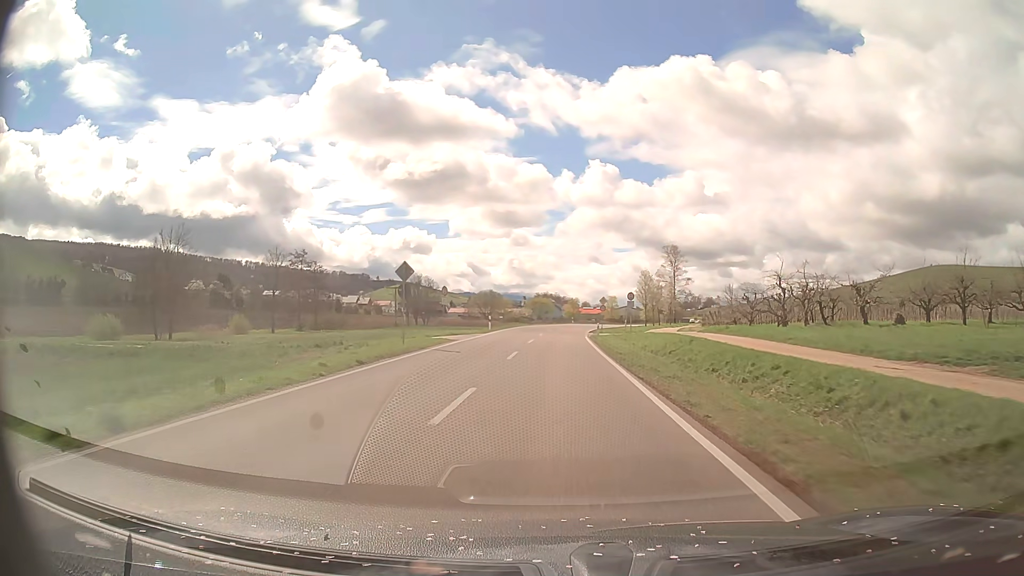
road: primary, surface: asphalt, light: Day
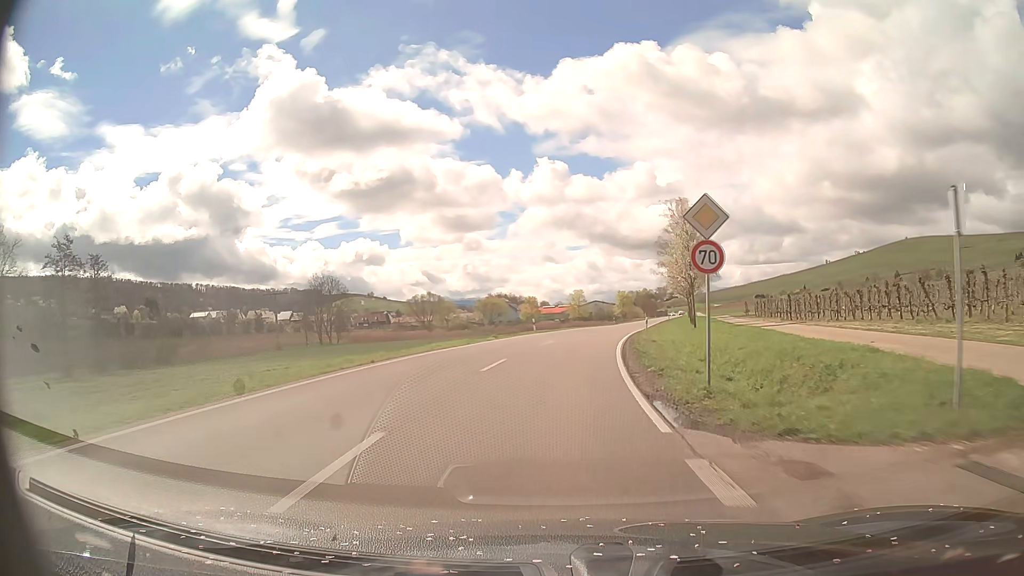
(+1.0, +52.9) m; +3°
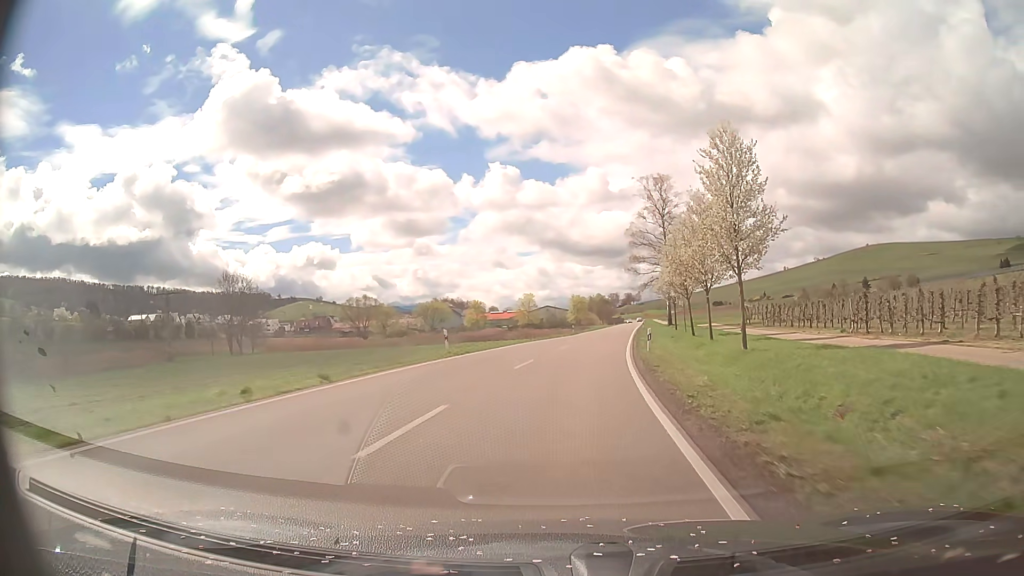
(+0.7, +21.1) m; +4°
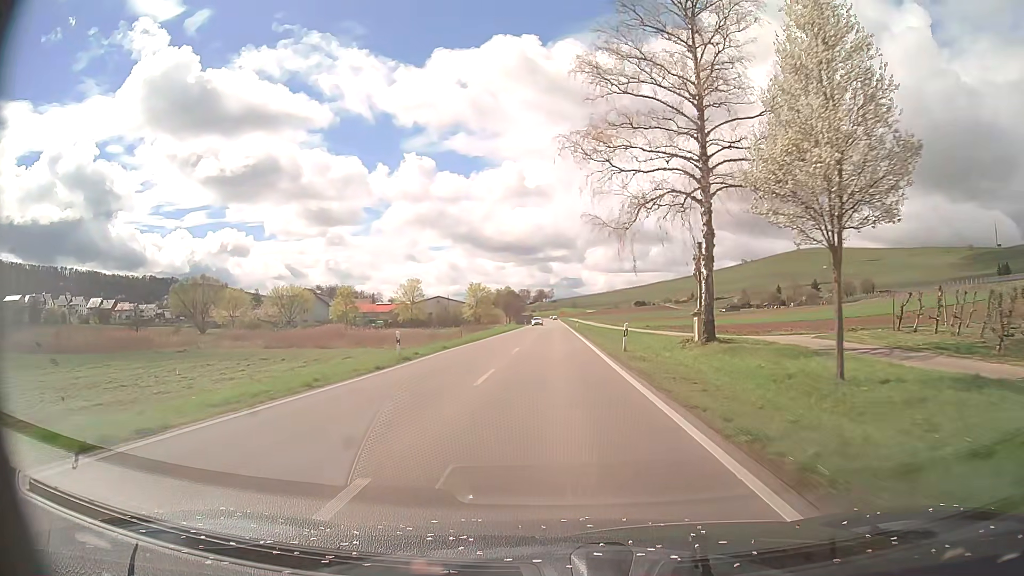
(+4.5, +52.7) m; +8°
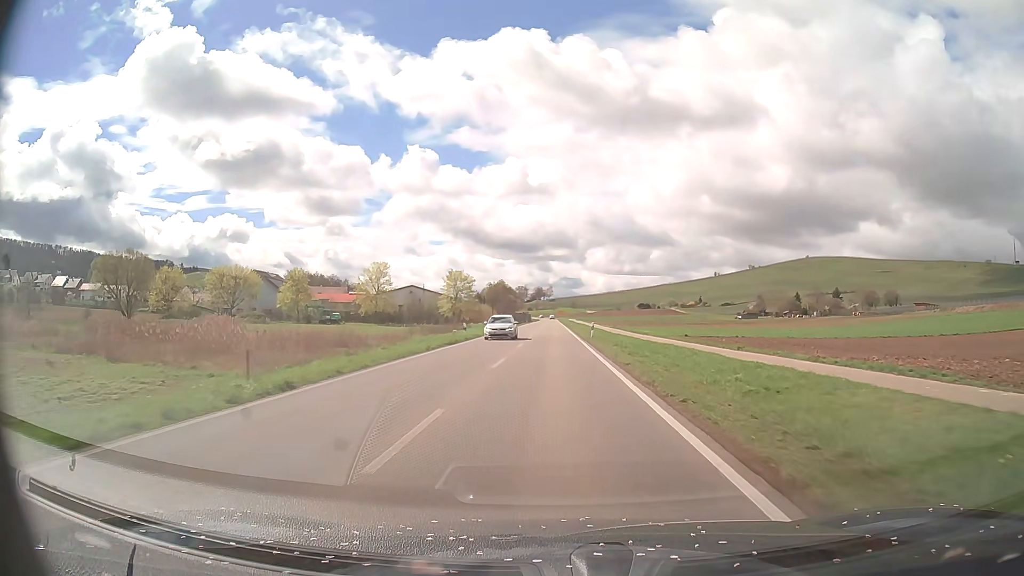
(+0.1, +31.8) m; 0°
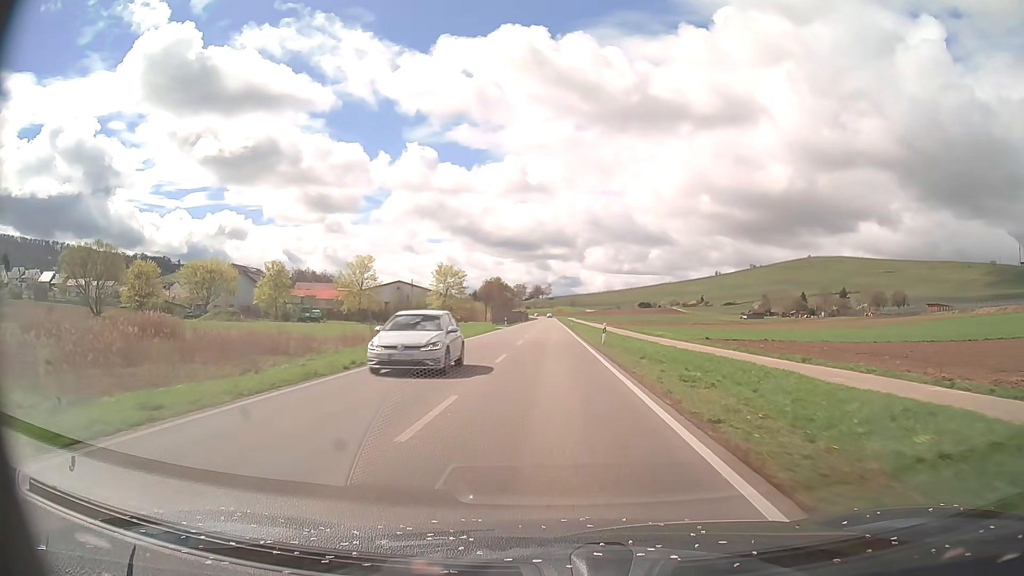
(0.0, +10.6) m; 0°
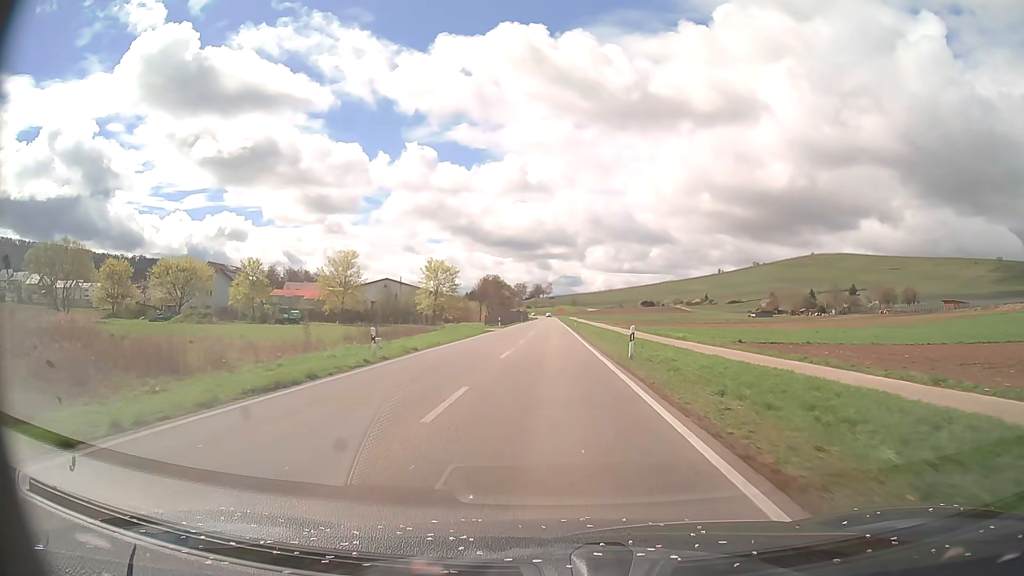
(0.0, +10.6) m; 0°
(0, +10) (0, +20) (0, +30) (0, +40) (0, +50) (0, +60) (0, +70) (0, +80) (0, +90) (0, +100) m
